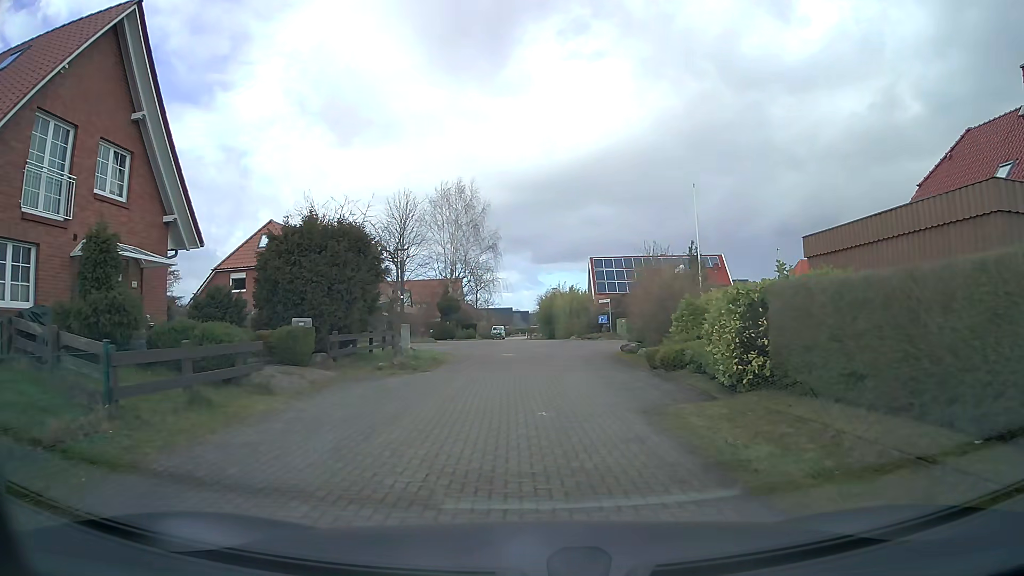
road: residential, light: Day
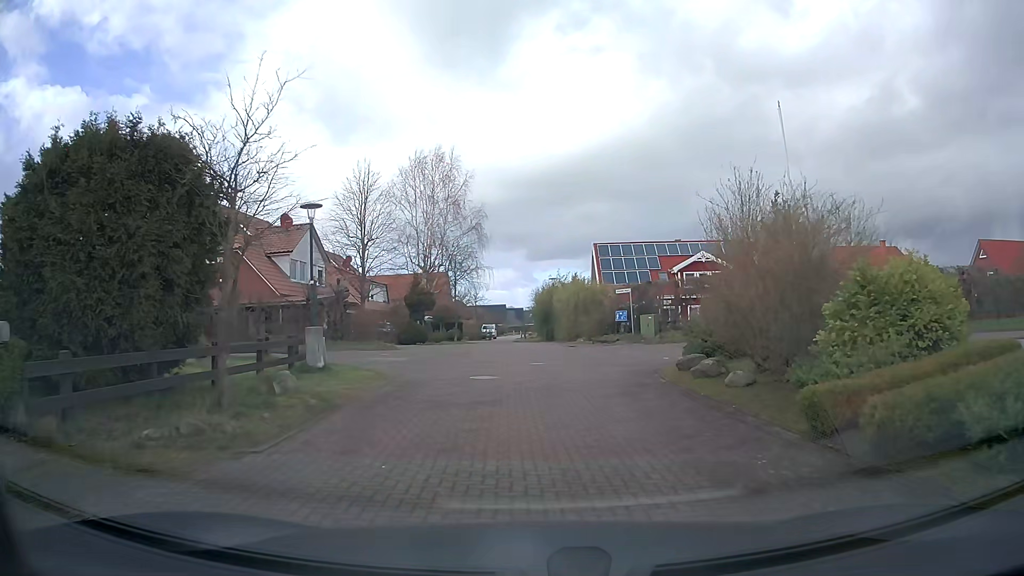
(-0.1, +10.5) m; 0°
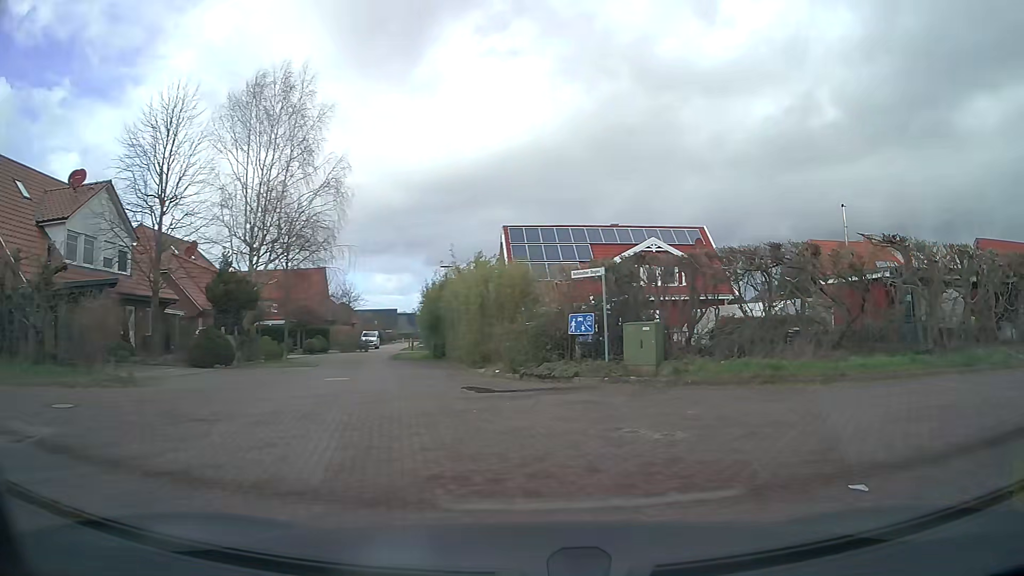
(+0.4, +15.2) m; +9°
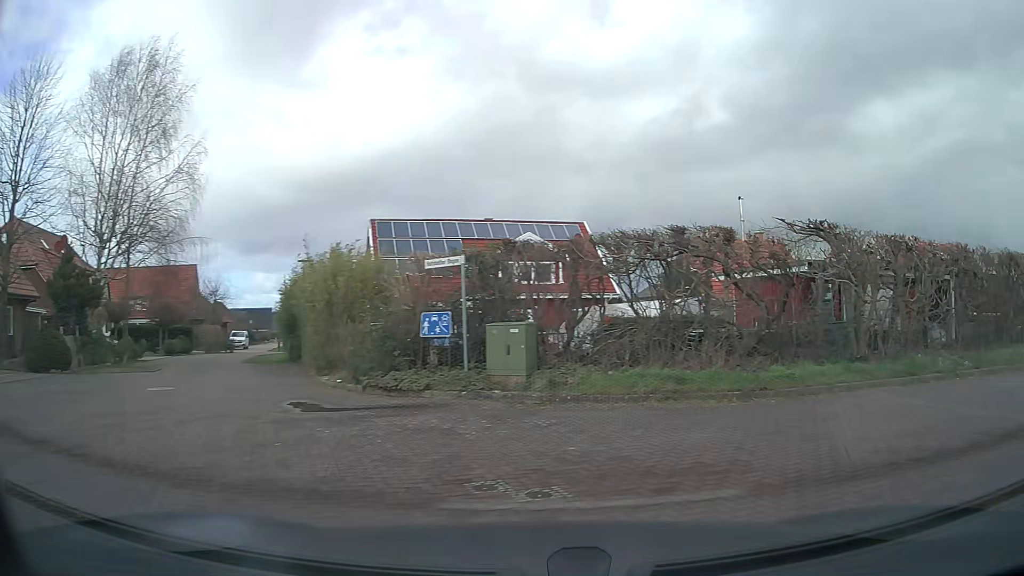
(+0.2, +2.6) m; +11°
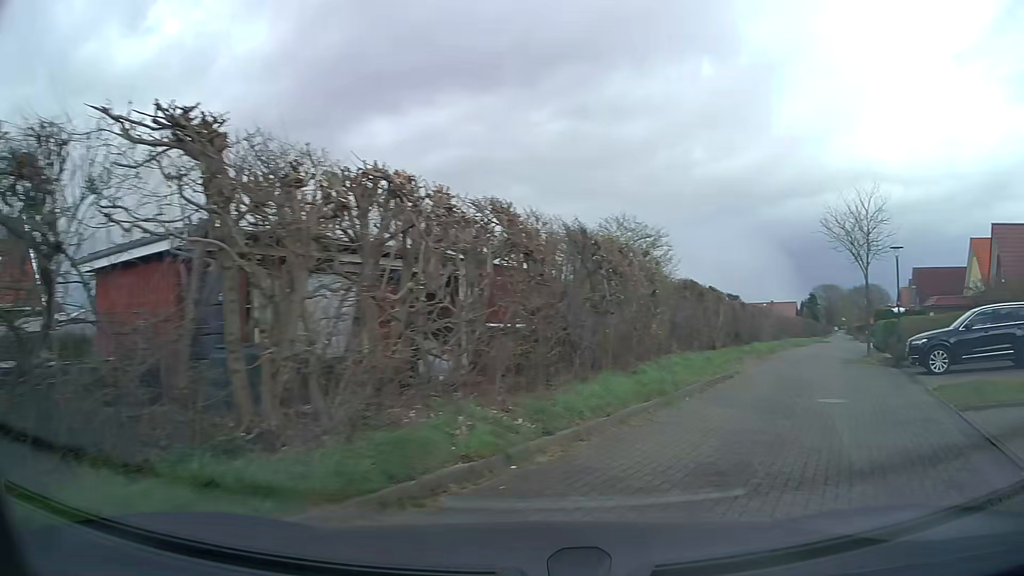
(+2.8, +7.3) m; +44°
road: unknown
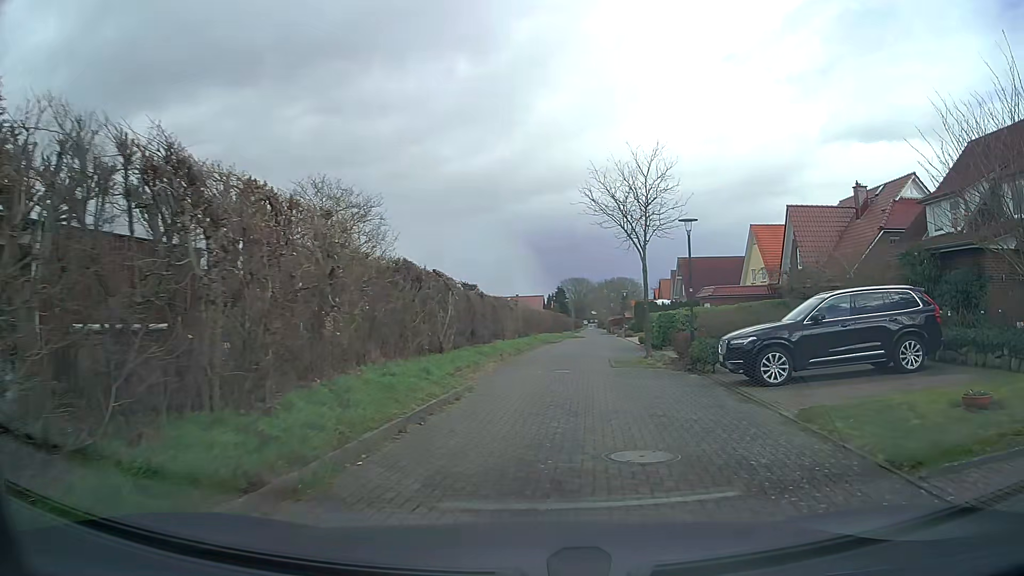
(+1.3, +5.6) m; +22°
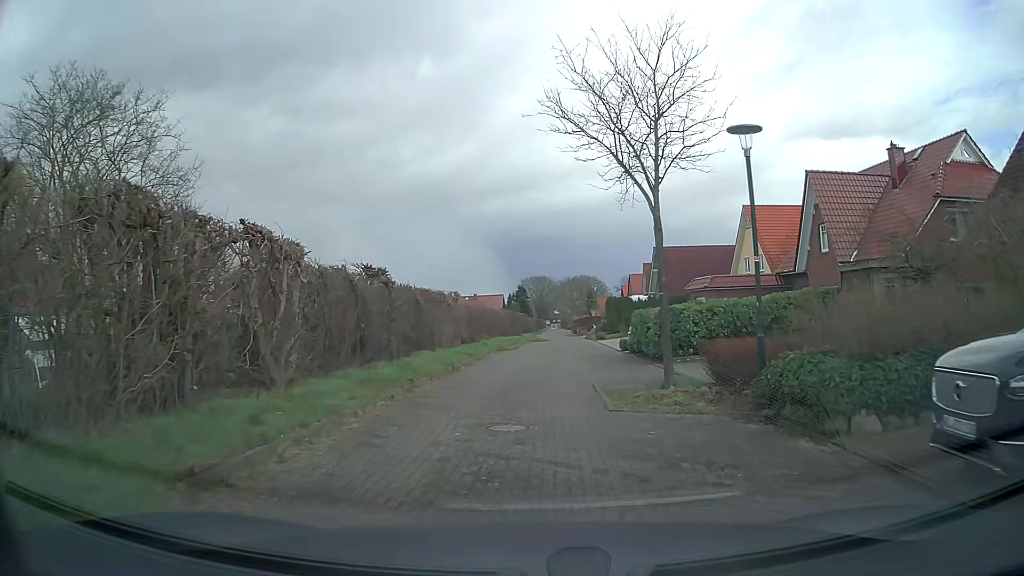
(+0.4, +9.5) m; +3°
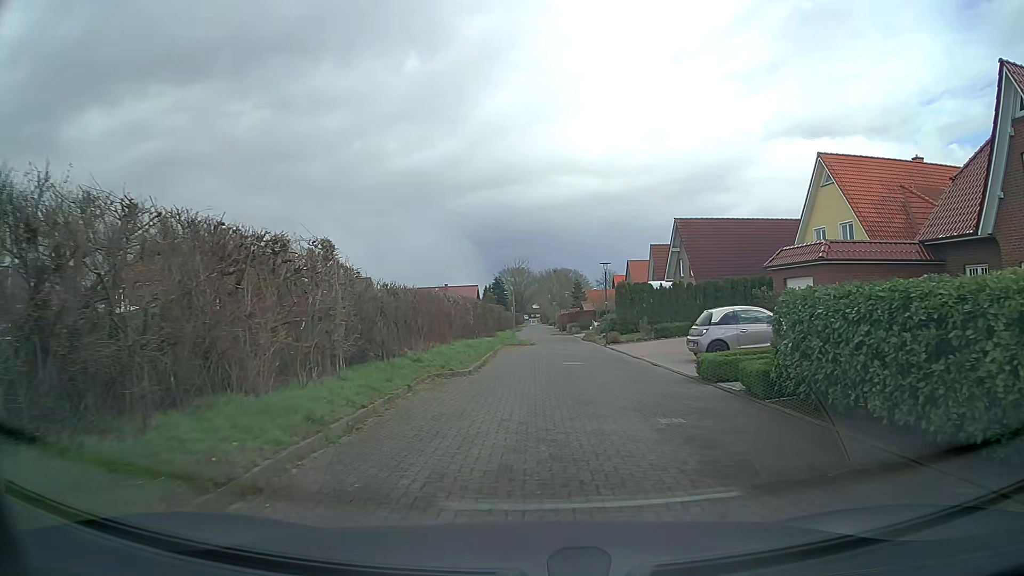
(-0.2, +16.7) m; +1°
